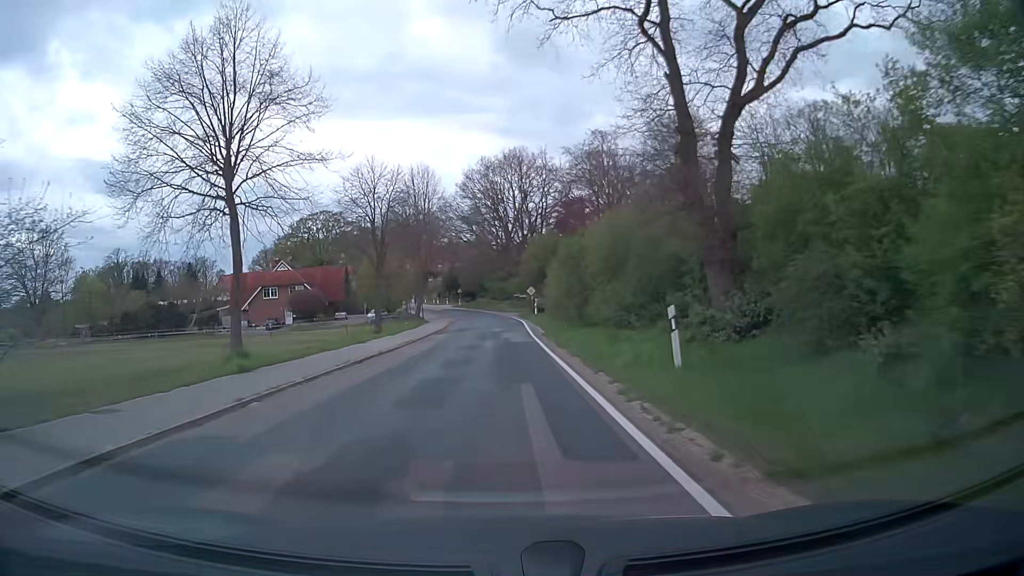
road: secondary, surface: asphalt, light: Day
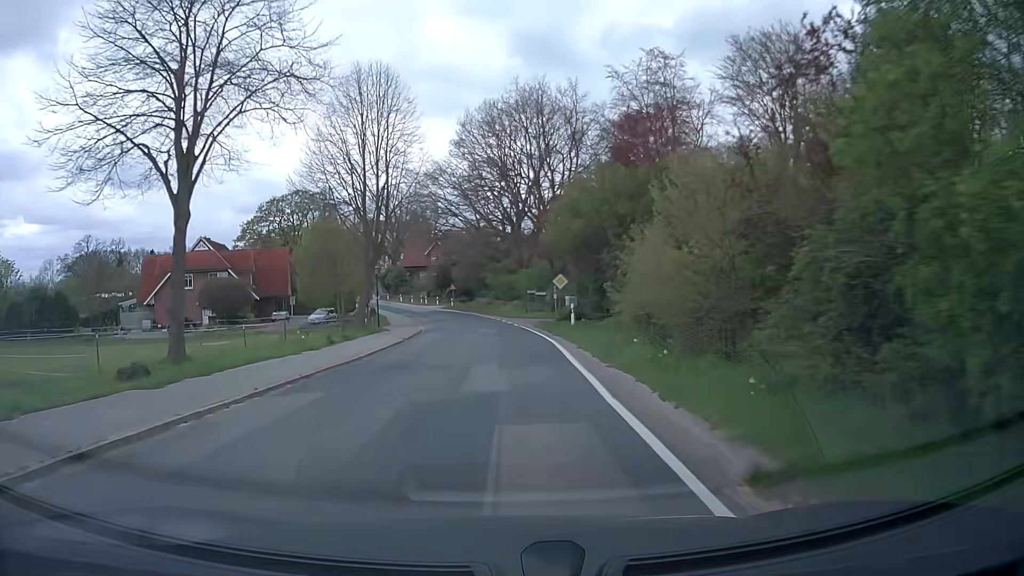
(0.0, +28.1) m; 0°
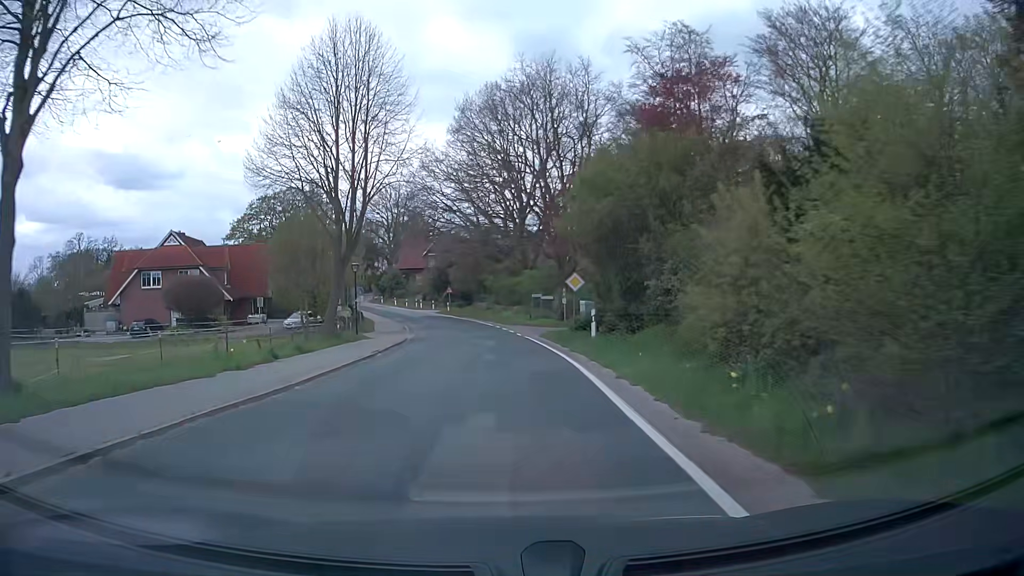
(-0.1, +6.8) m; -1°
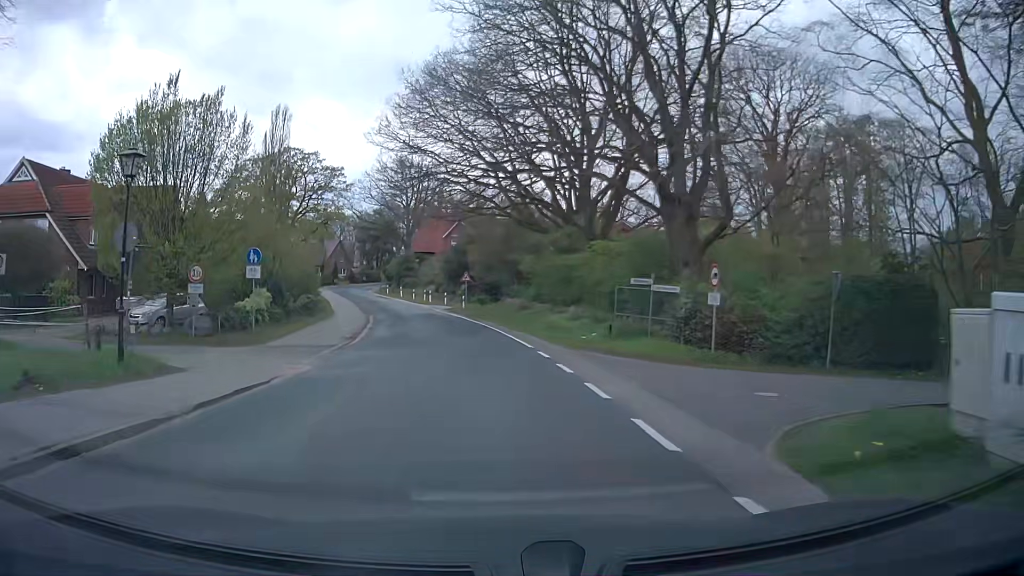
(-0.3, +26.2) m; -3°
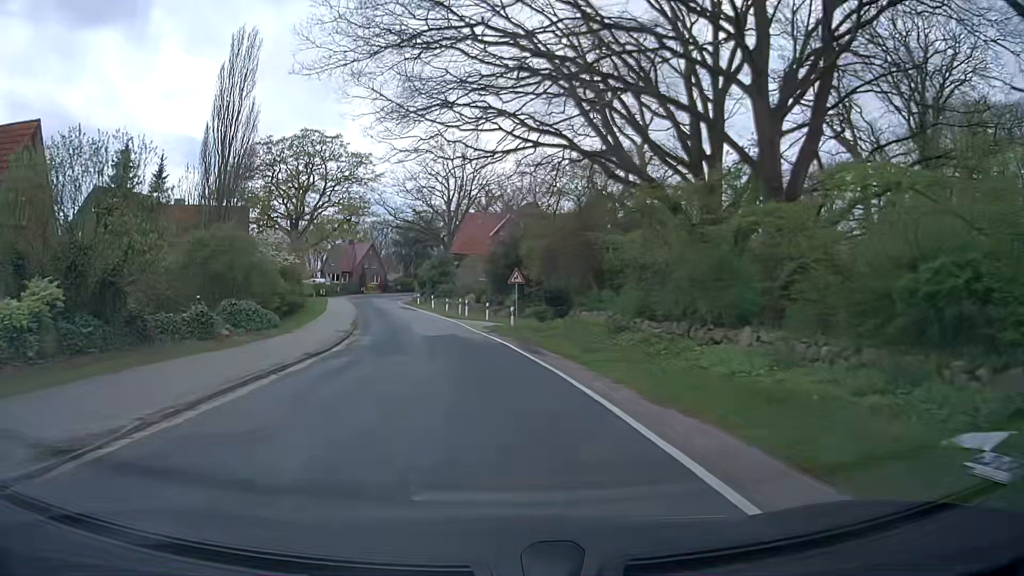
(-0.7, +19.2) m; -3°
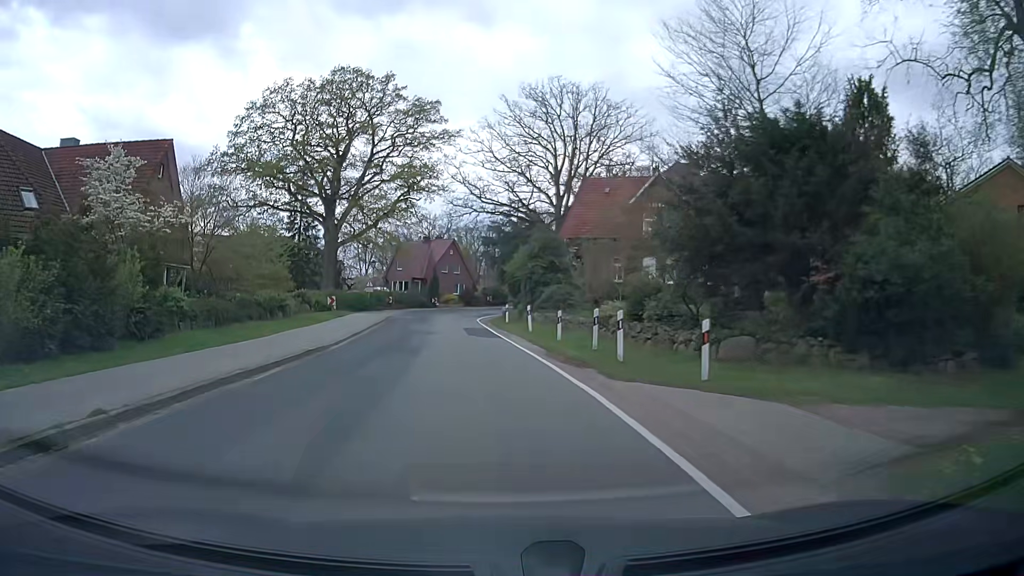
(-2.8, +31.6) m; -10°
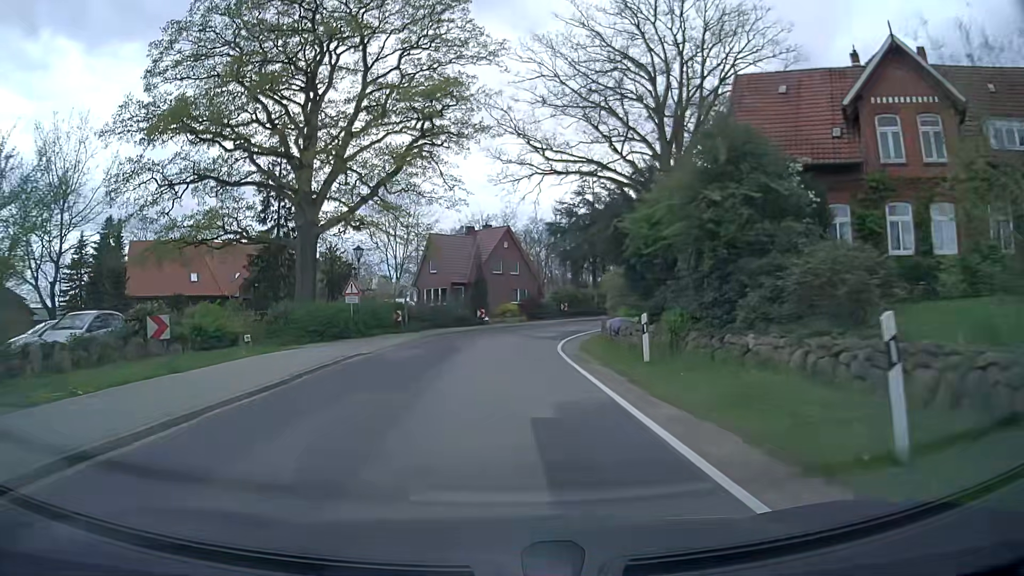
(-1.4, +26.1) m; -5°
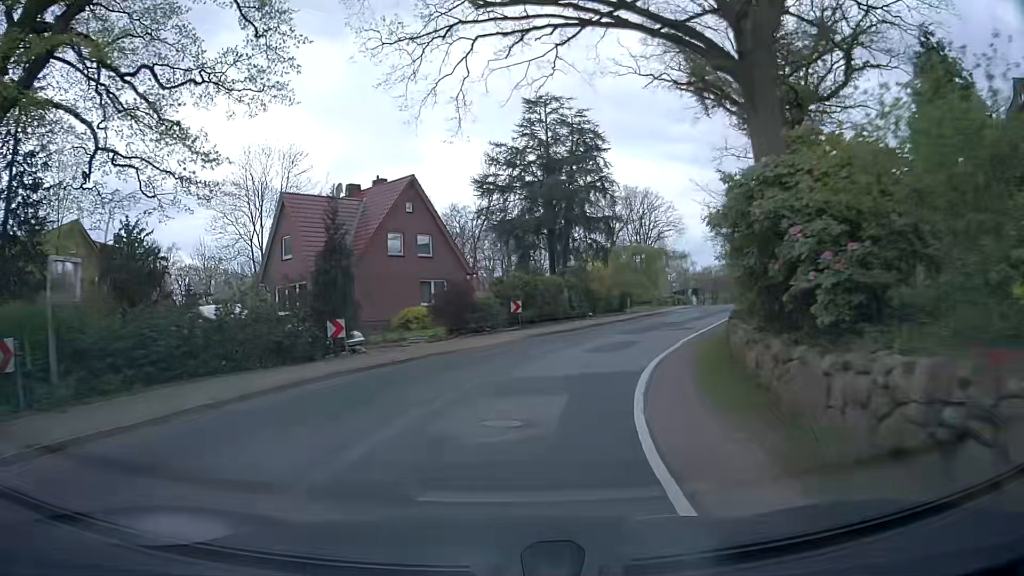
(+0.7, +26.2) m; +6°
(+1, +10) (+3, +20) (+7, +29) (+11, +38) (+16, +47) (+20, +56) (+24, +65) (+28, +74) (+31, +84) (+34, +93) m
